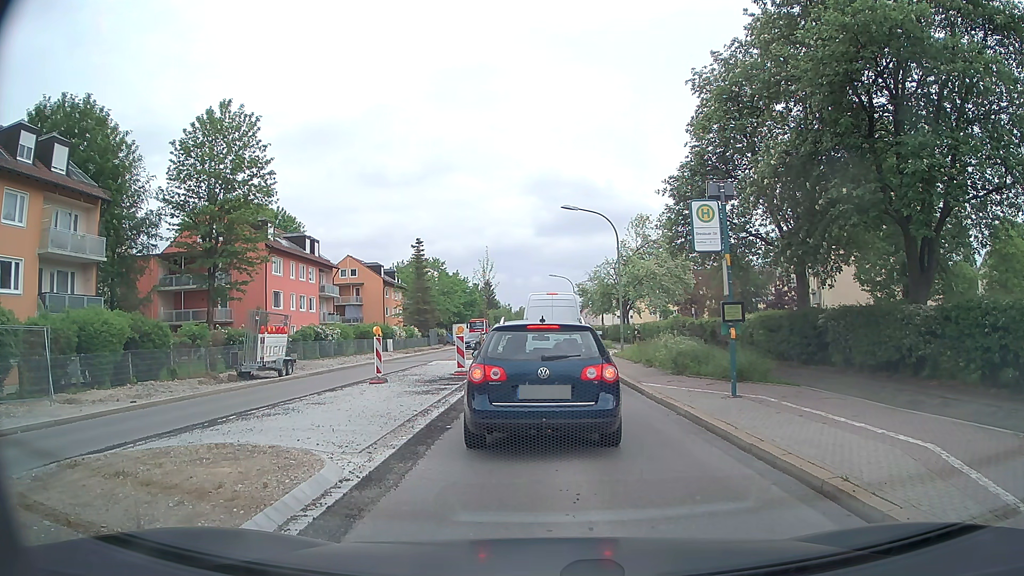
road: secondary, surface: asphalt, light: Day
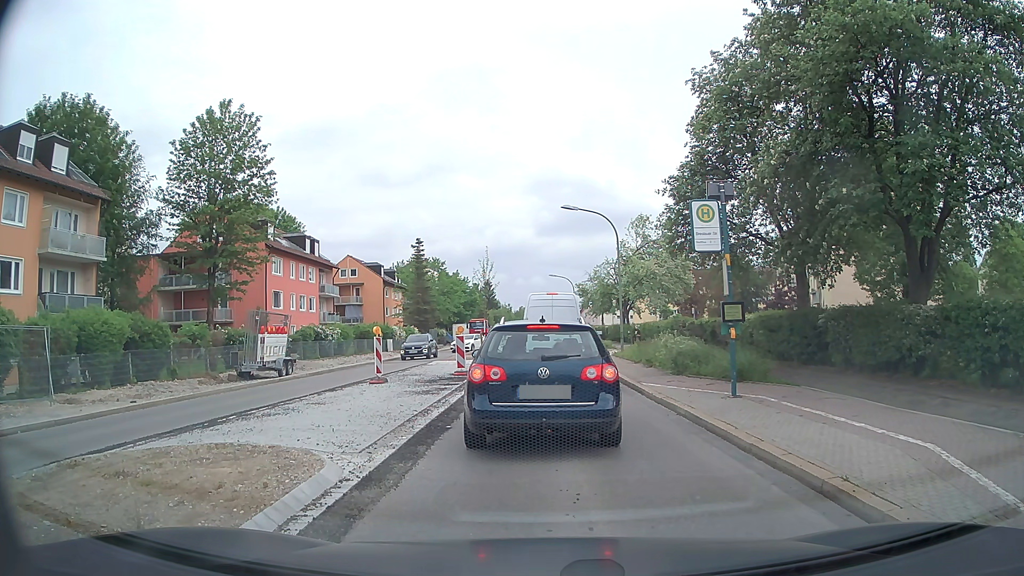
(0.0, 0.0) m; 0°
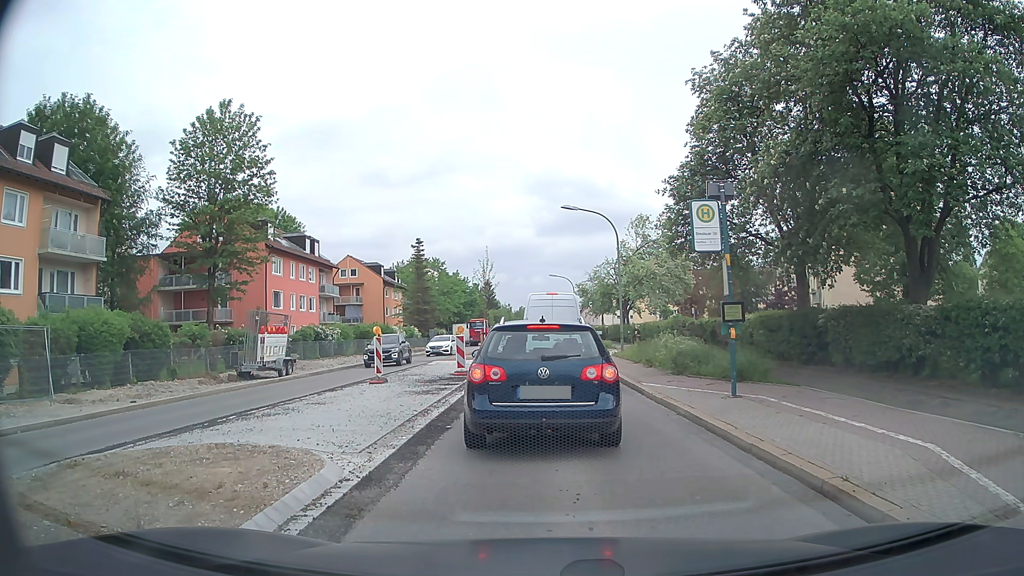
(0.0, 0.0) m; 0°
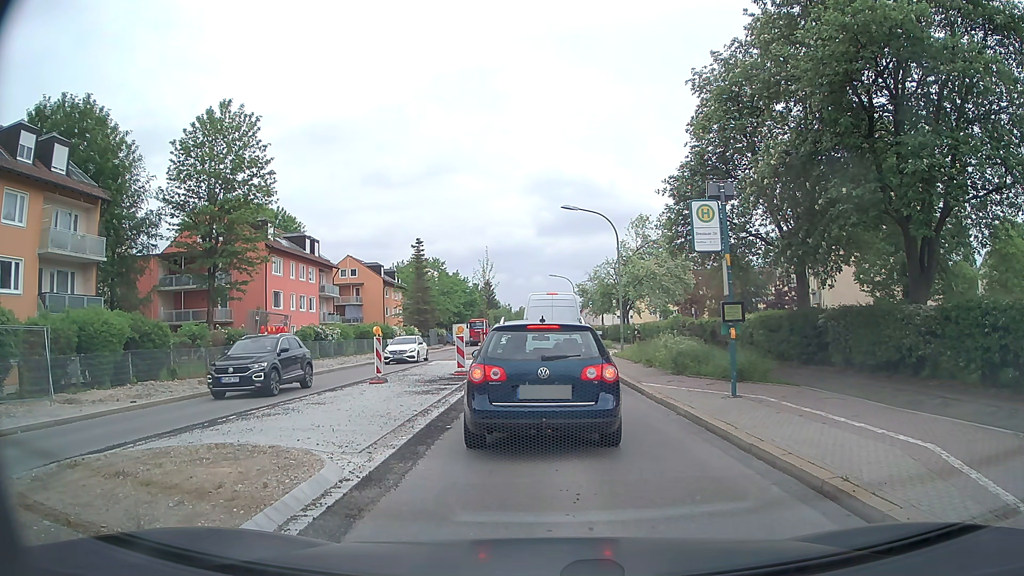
(0.0, 0.0) m; 0°
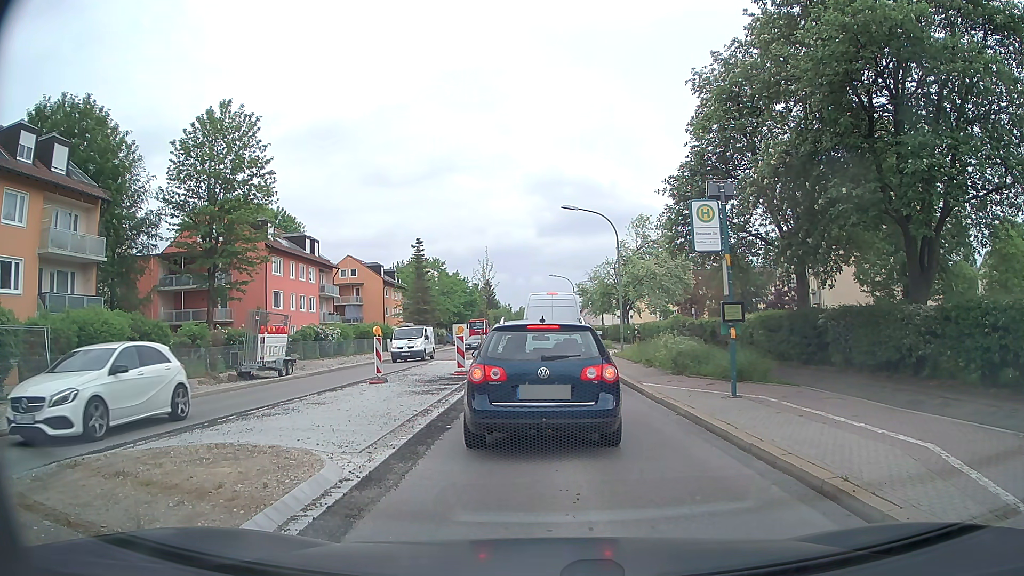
(0.0, 0.0) m; 0°
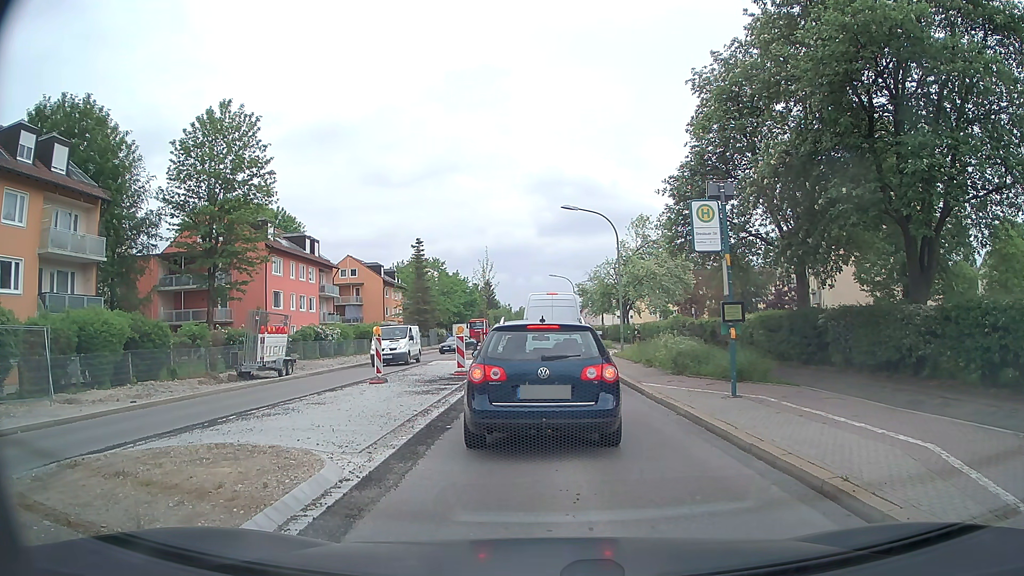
(0.0, 0.0) m; 0°
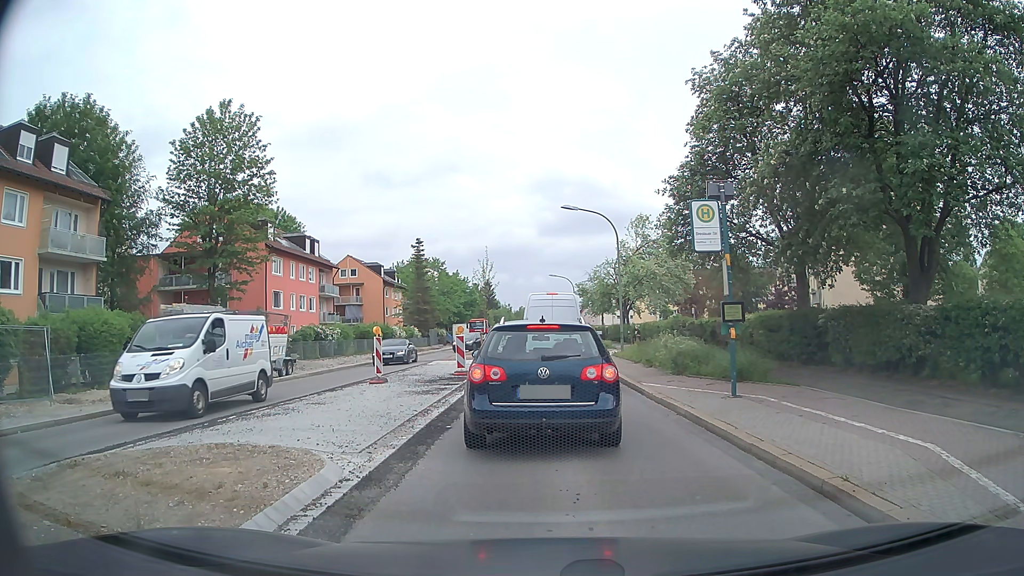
(0.0, 0.0) m; 0°
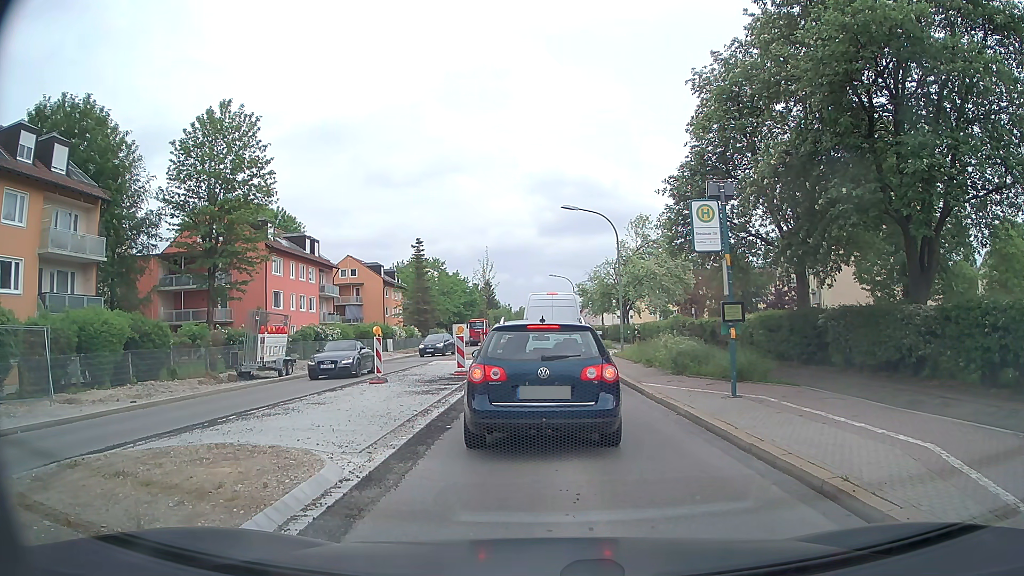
(0.0, 0.0) m; 0°
(0, +10) (0, +20) (-1, +30) (-1, +40) (-1, +50) (-1, +60) (-2, +70) (-2, +80) (-2, +90) (-2, +100) m
